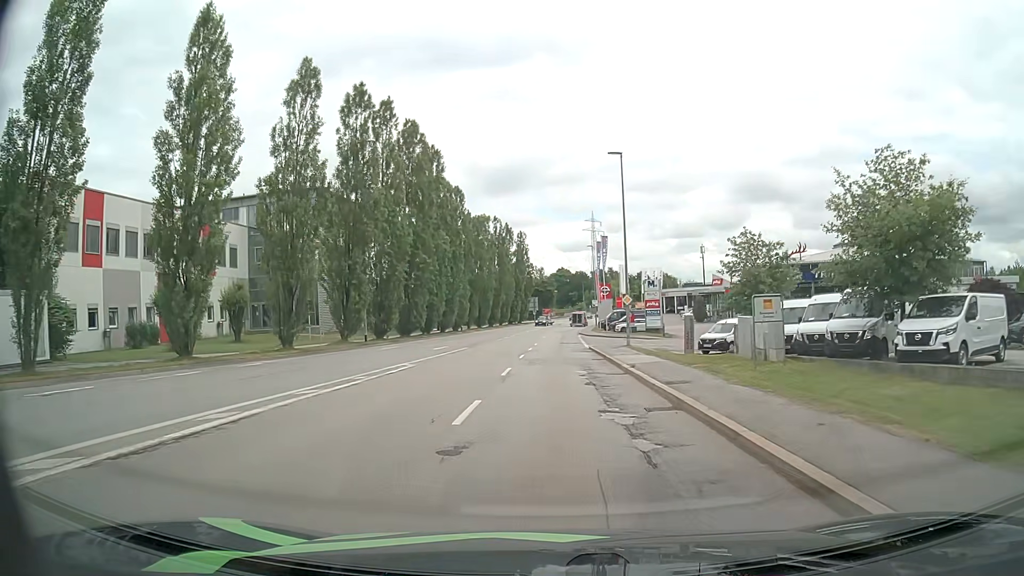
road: tertiary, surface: asphalt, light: Day
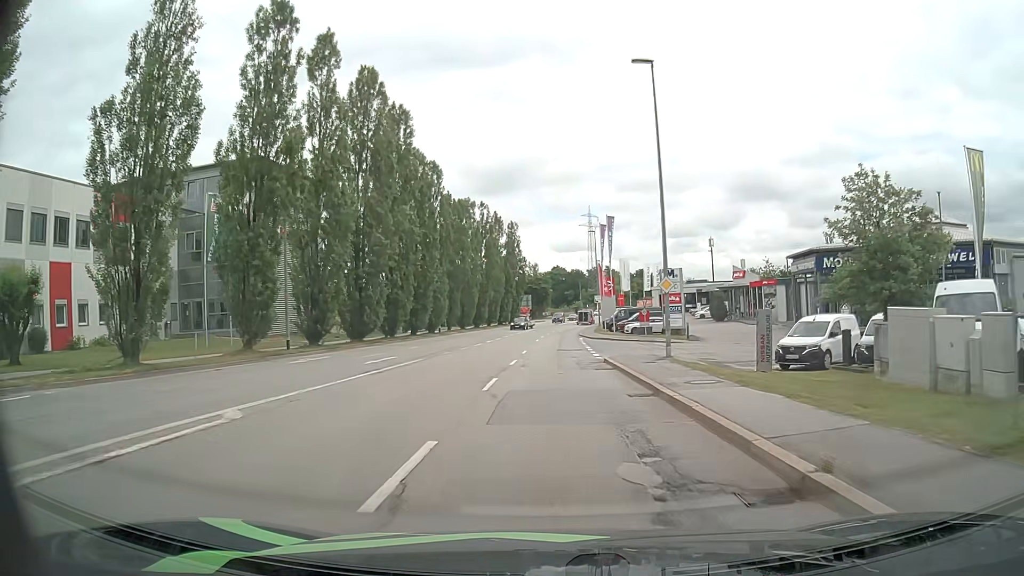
(+0.1, +13.3) m; 0°
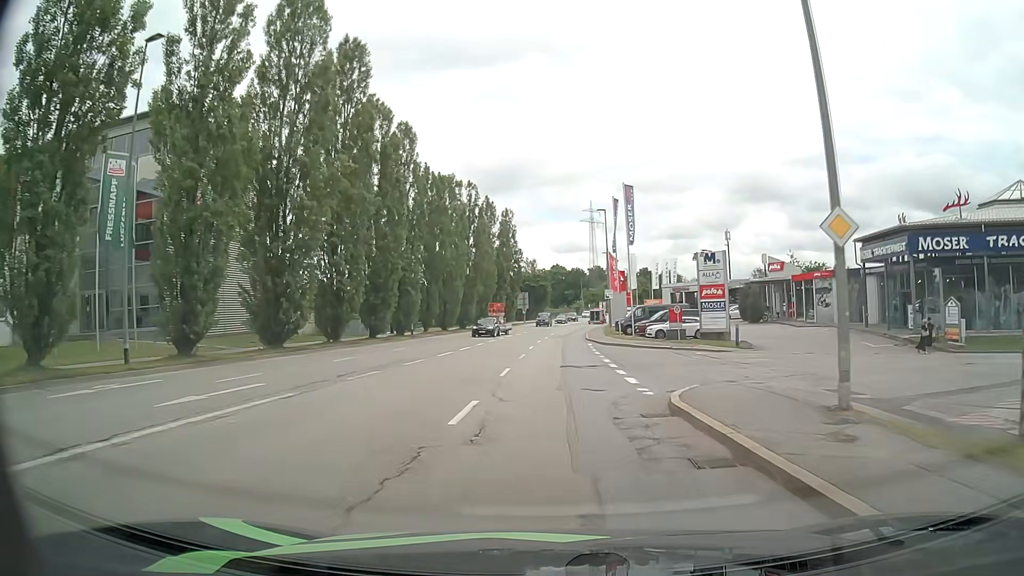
(+0.1, +13.8) m; +1°
